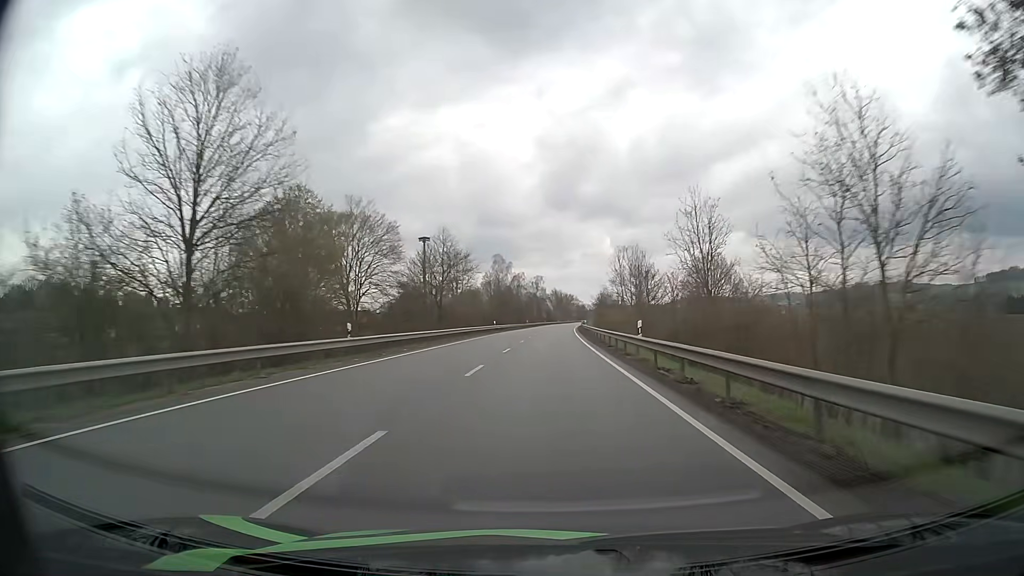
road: primary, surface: asphalt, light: Day
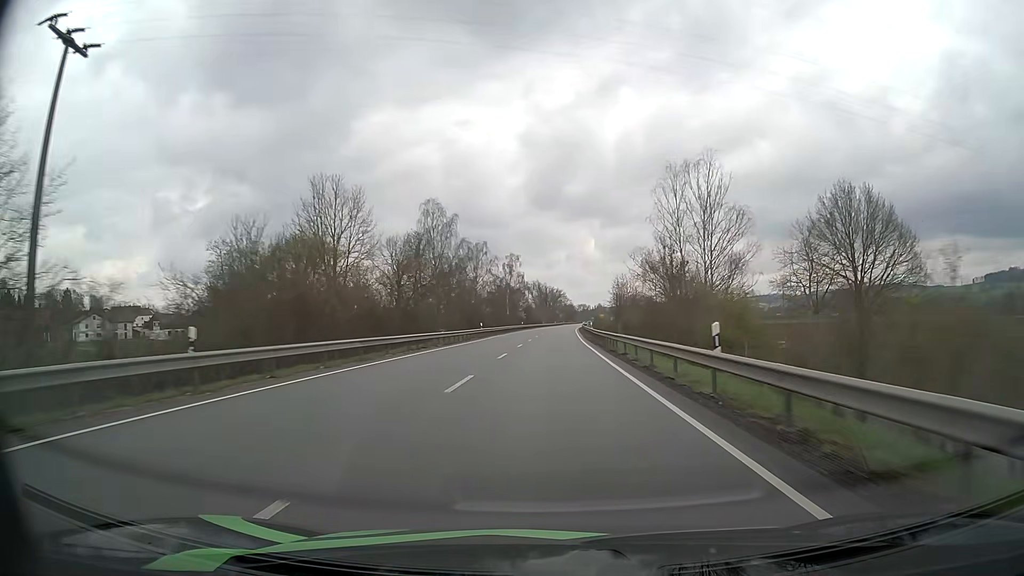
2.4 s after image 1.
(+0.7, +63.4) m; +1°
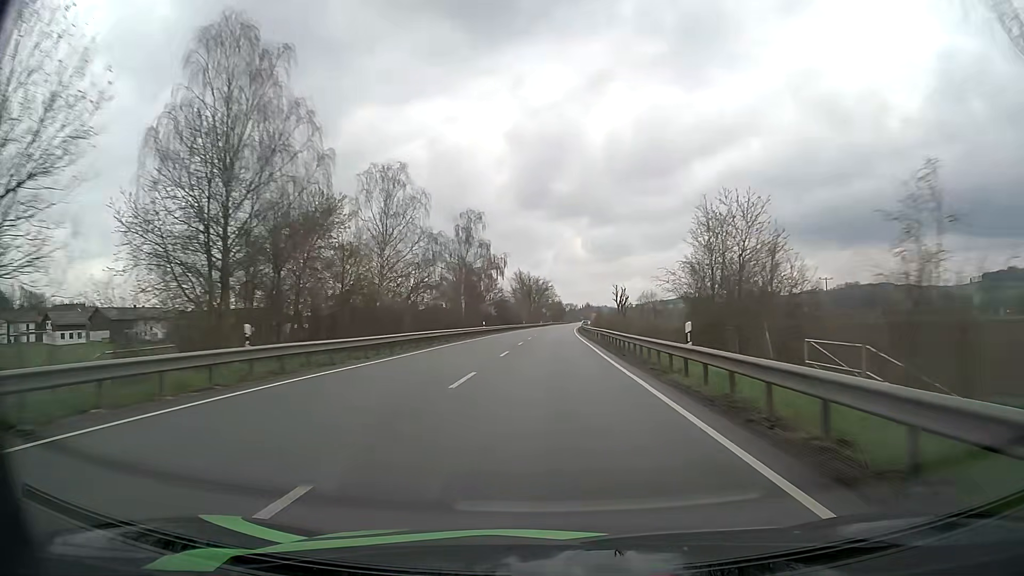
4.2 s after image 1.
(+0.5, +47.5) m; +1°
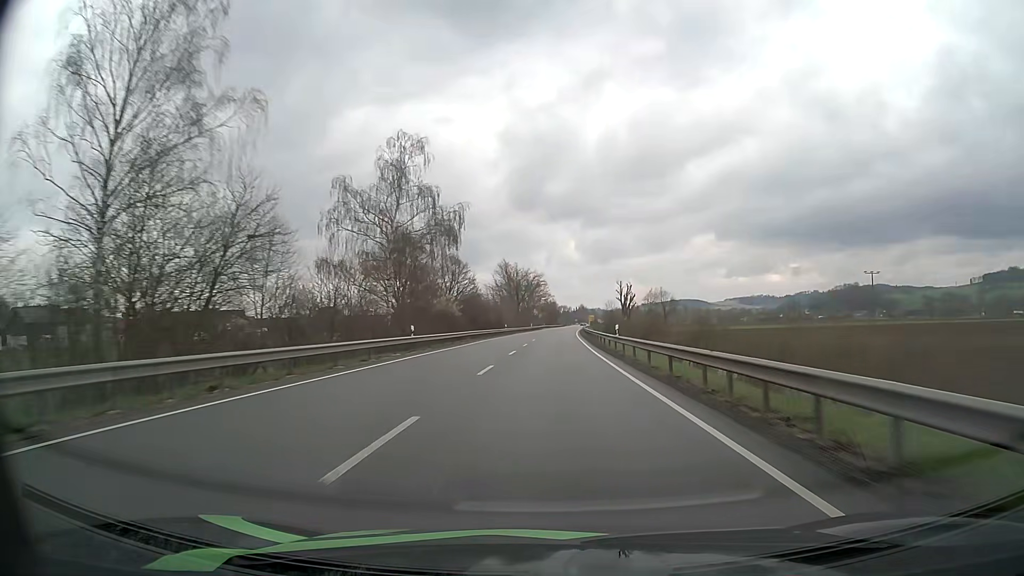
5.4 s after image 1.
(+0.3, +31.7) m; +1°
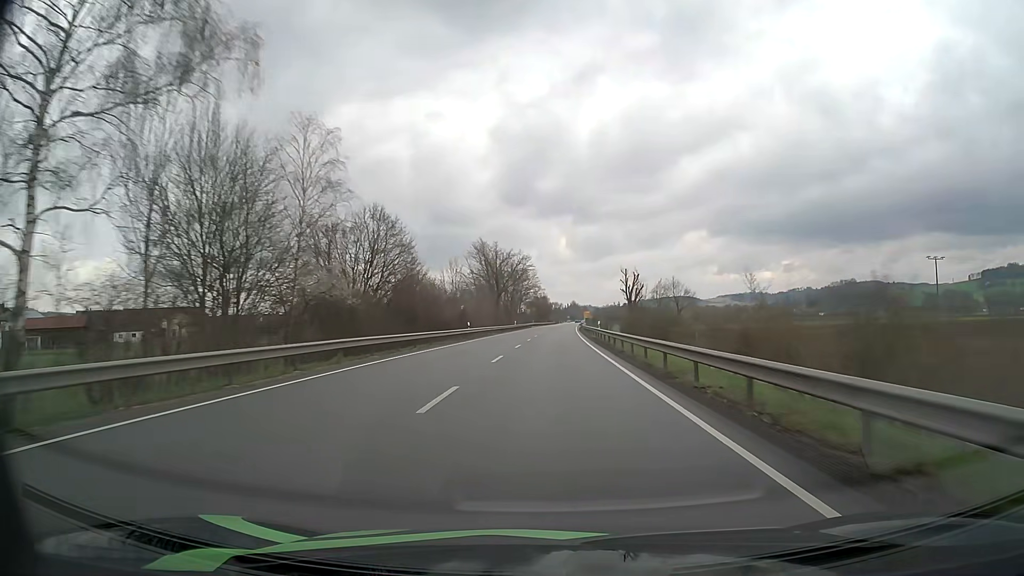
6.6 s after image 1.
(+0.3, +31.7) m; +1°
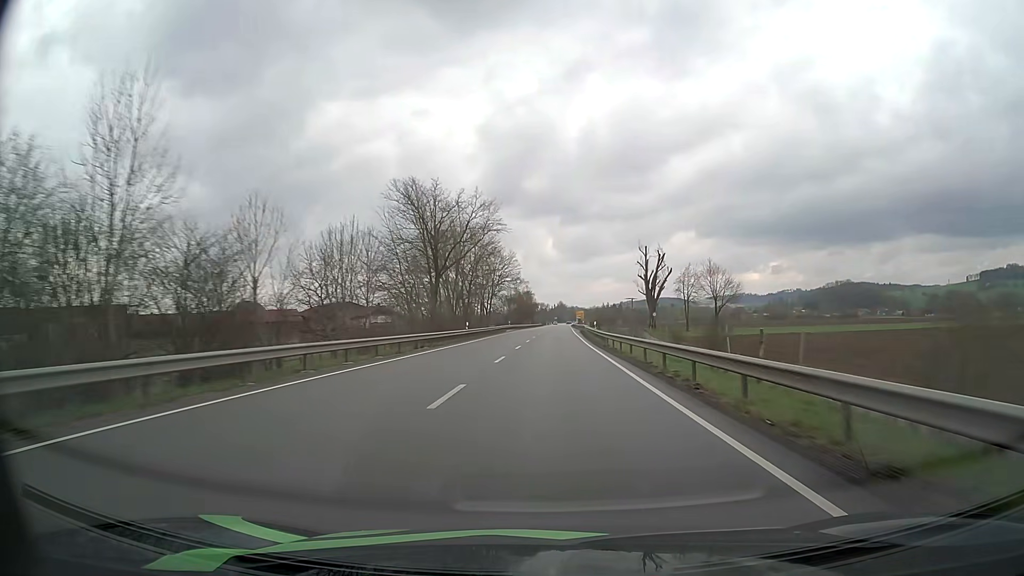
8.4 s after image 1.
(+0.4, +47.5) m; +1°
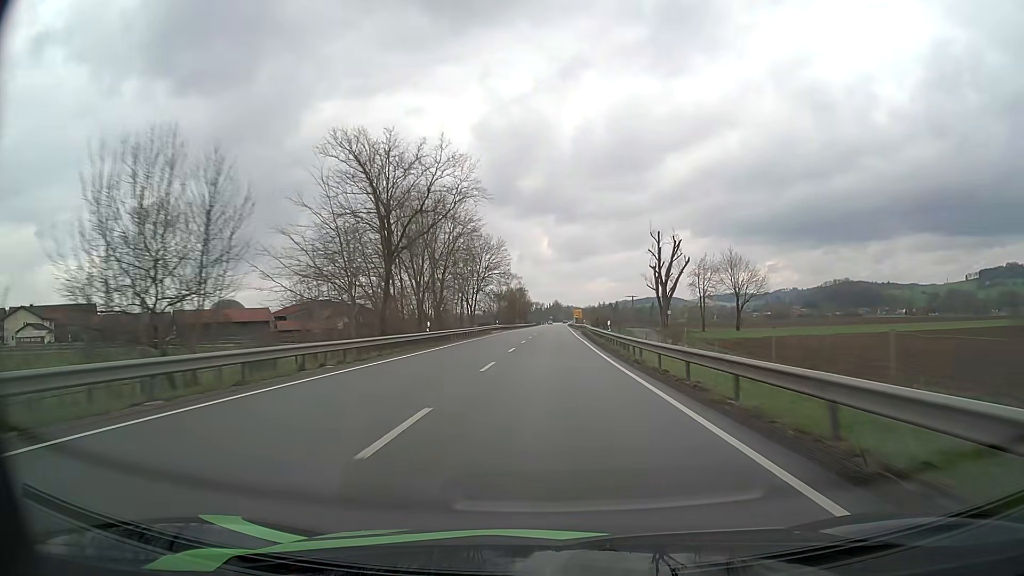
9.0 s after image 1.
(0.0, +15.8) m; 0°
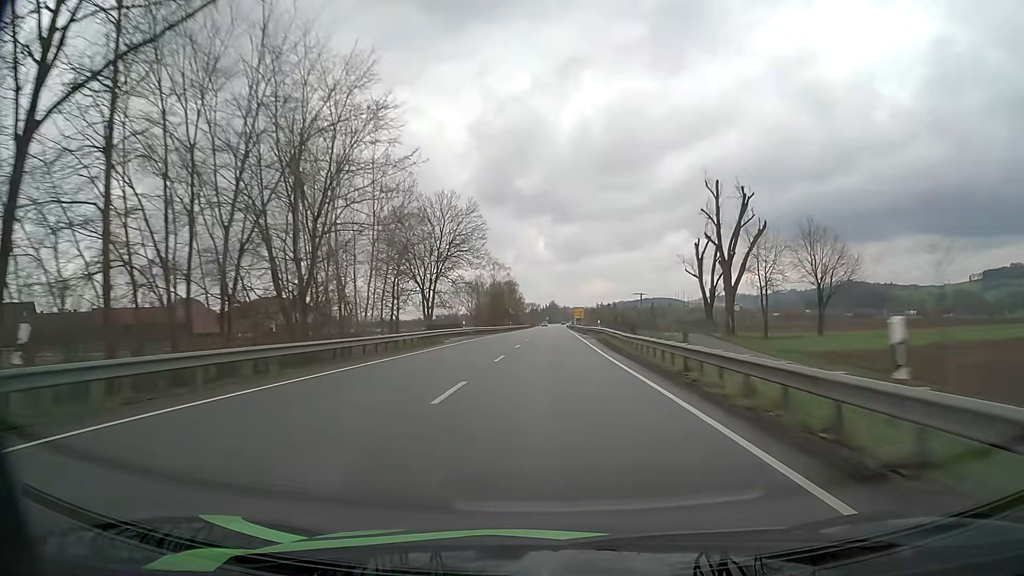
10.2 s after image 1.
(+0.1, +31.7) m; 0°
